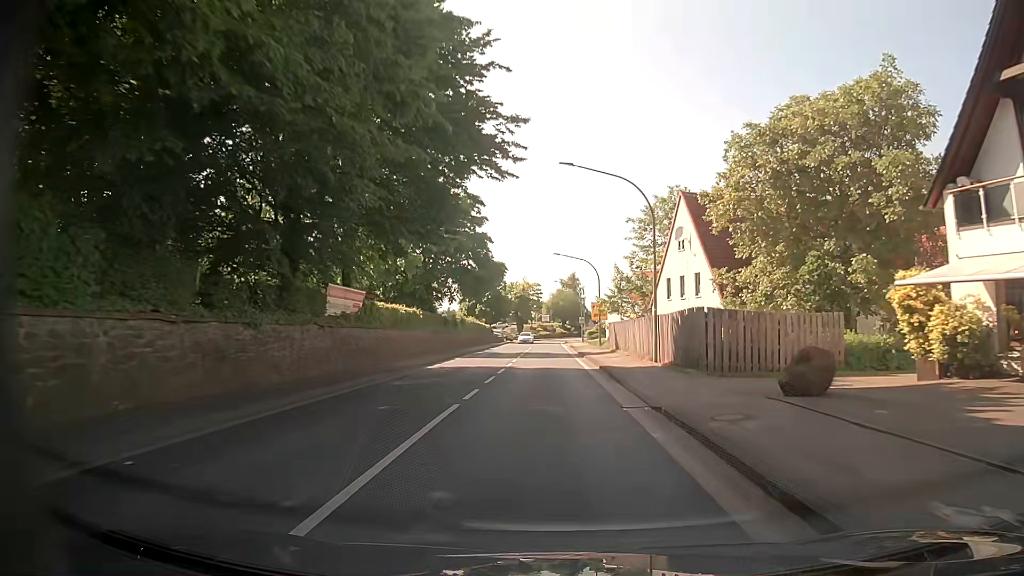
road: primary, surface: asphalt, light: Day
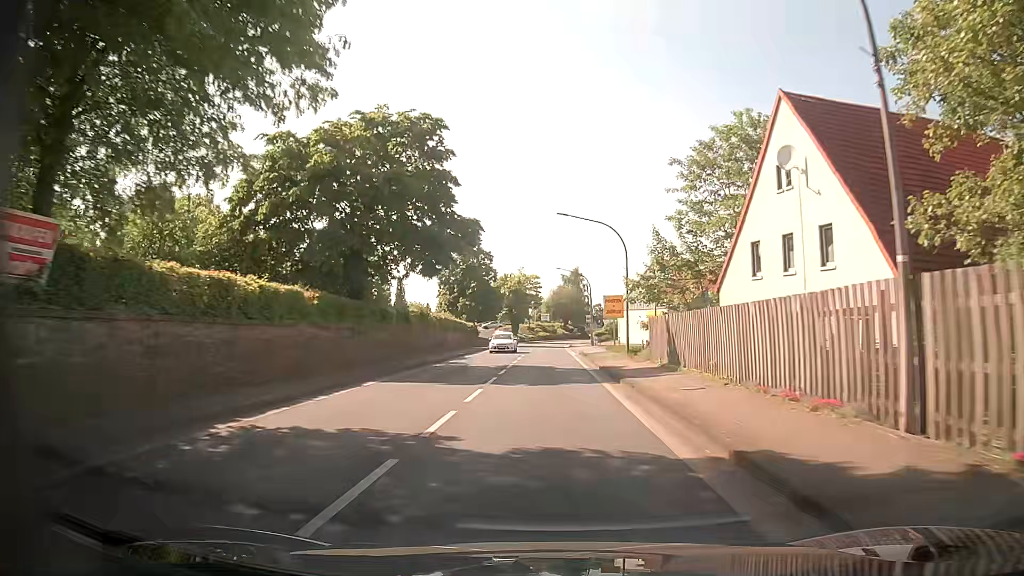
(-0.1, +18.7) m; 0°
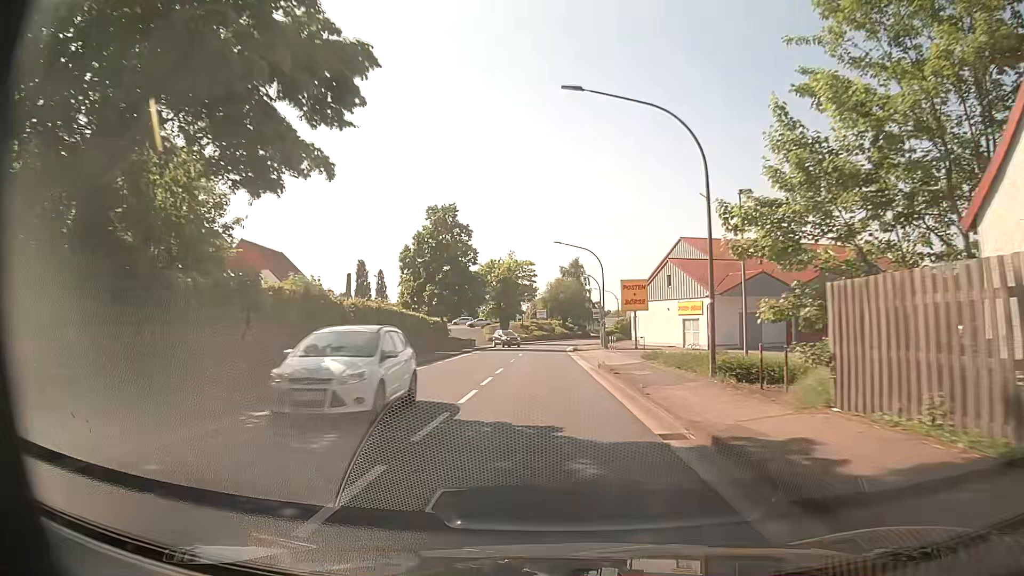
(+0.1, +18.8) m; 0°
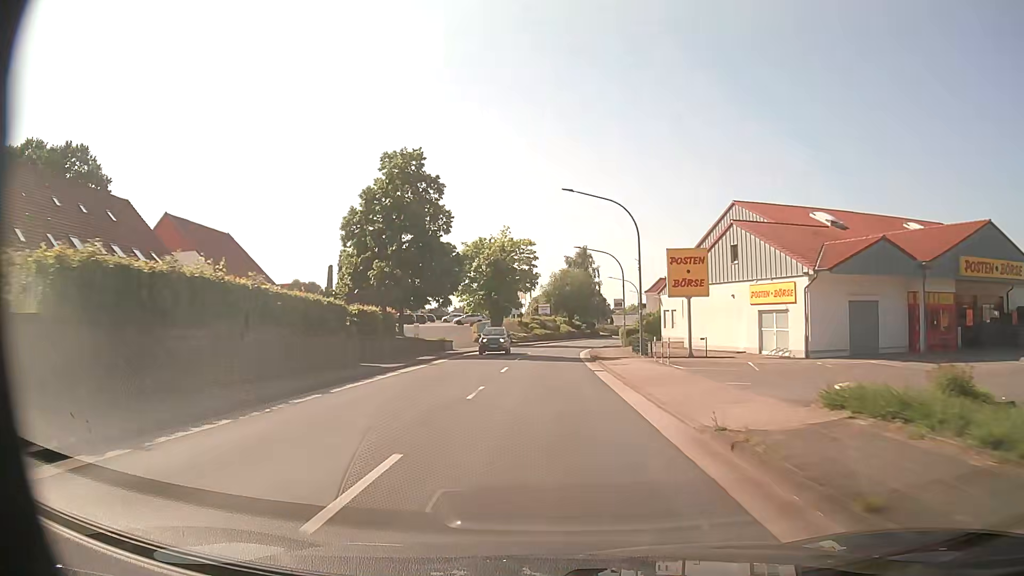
(0.0, +18.1) m; 0°
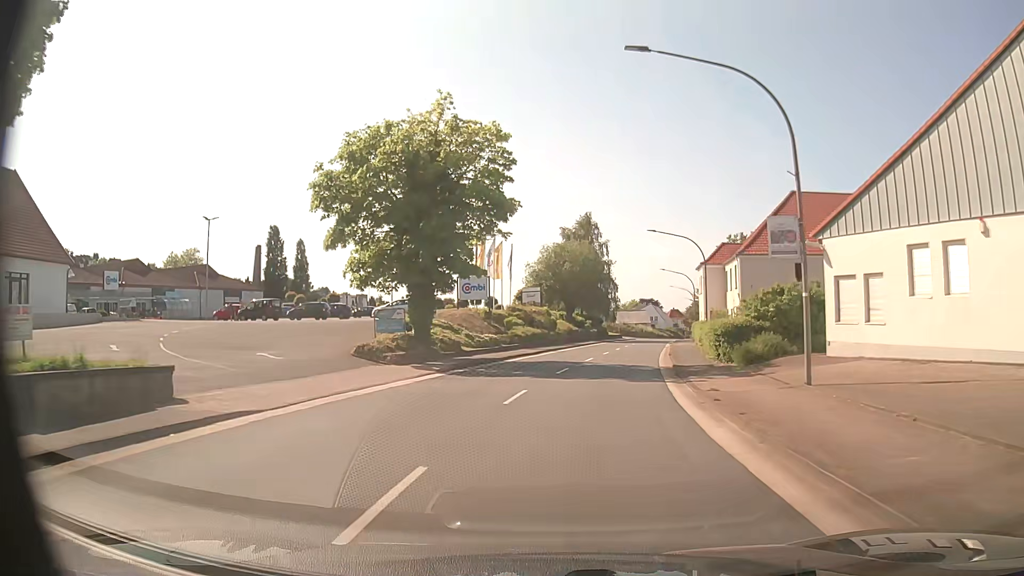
(-0.1, +36.2) m; +1°
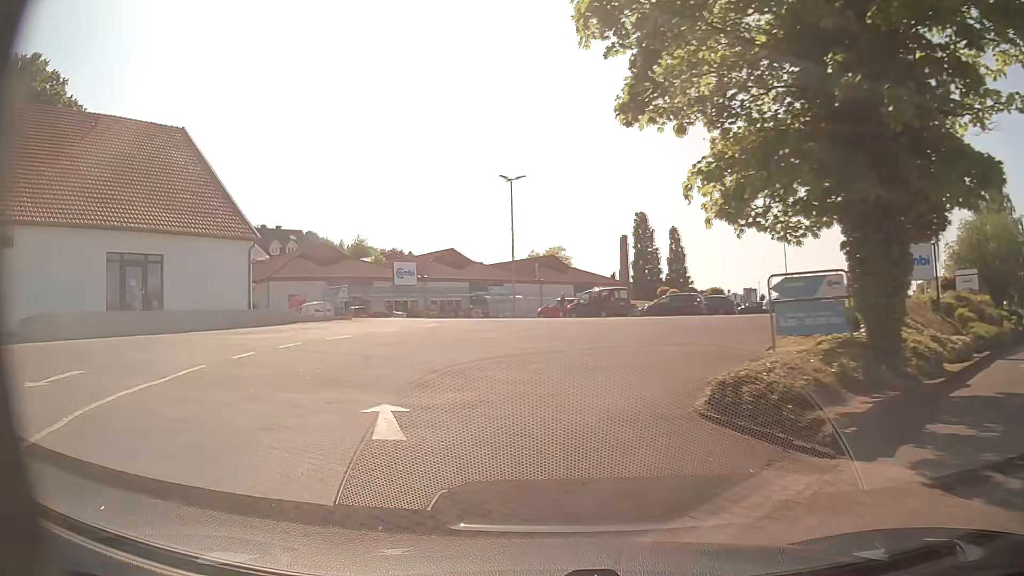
(-3.4, +16.9) m; -33°
